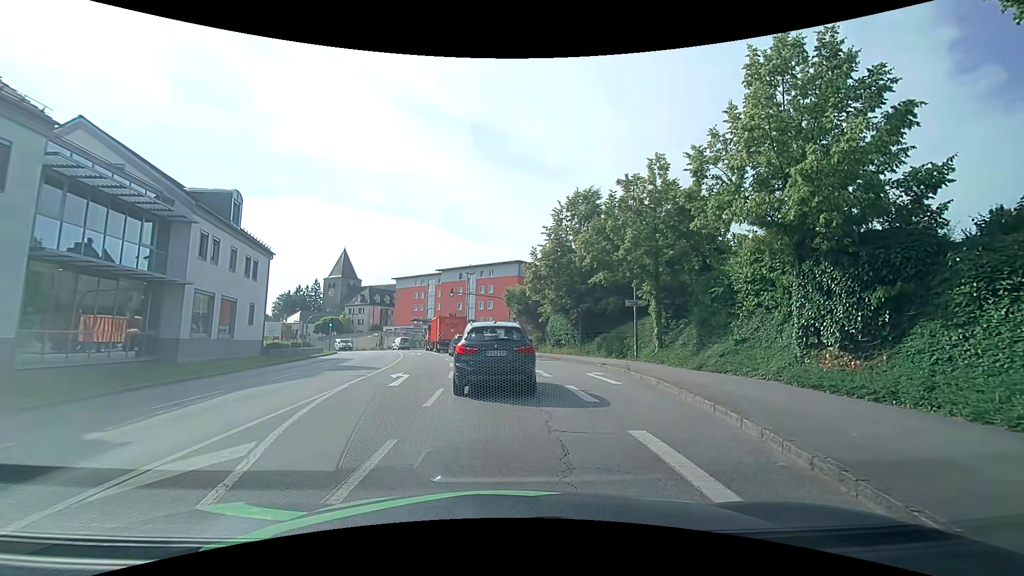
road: tertiary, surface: asphalt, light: Day
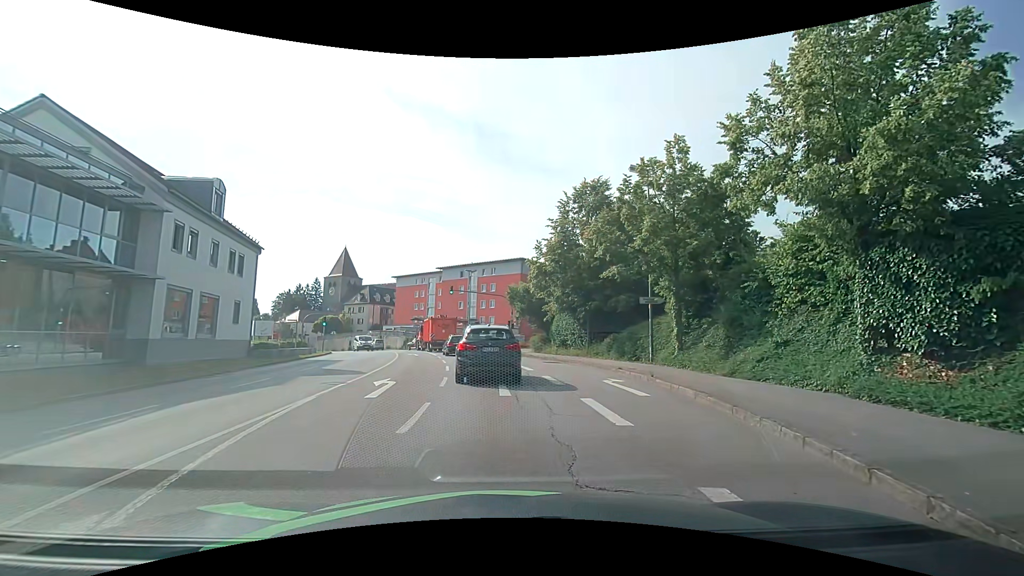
(0.0, +2.6) m; 0°
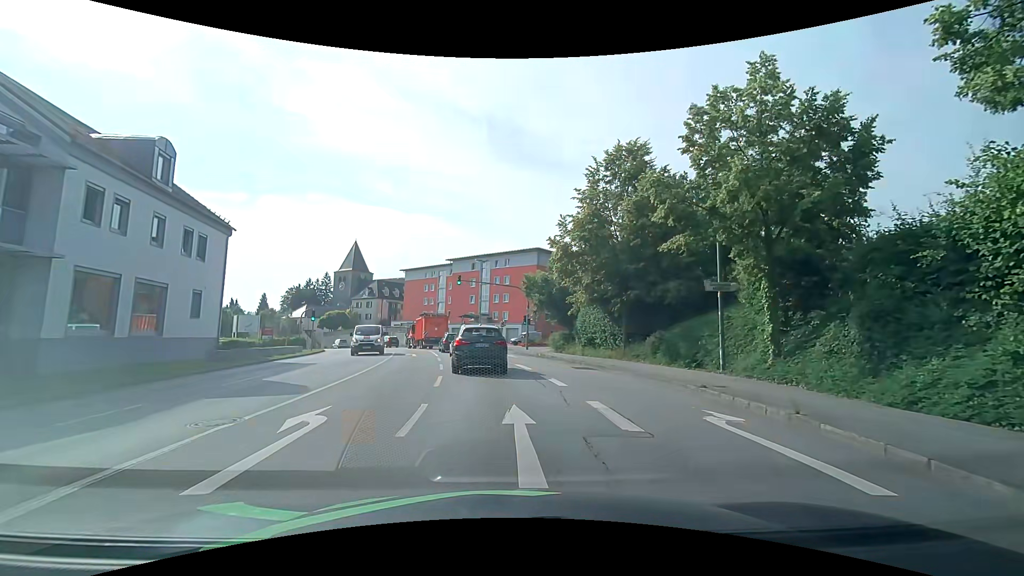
(-0.1, +6.7) m; -1°
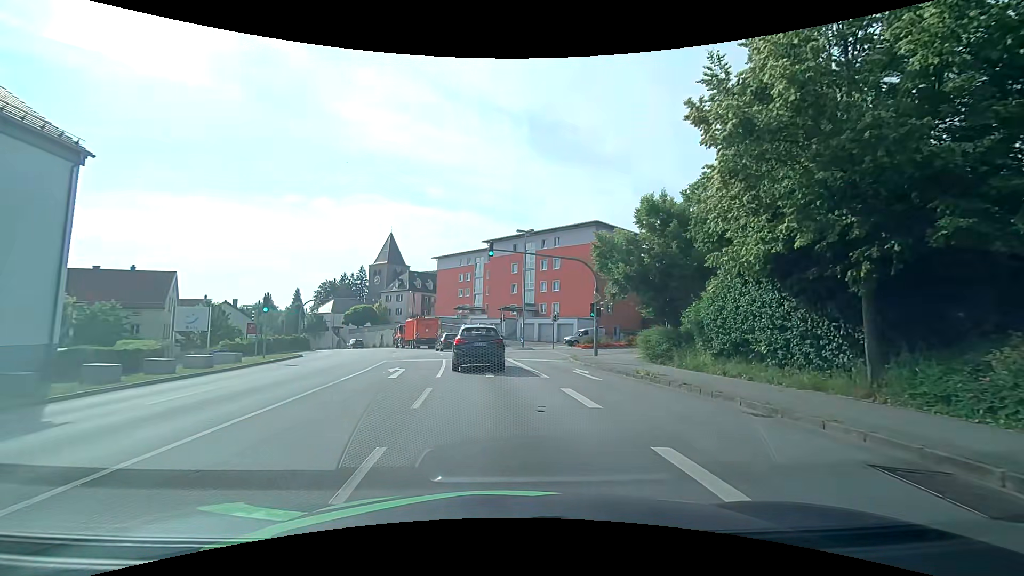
(-0.7, +15.8) m; -6°
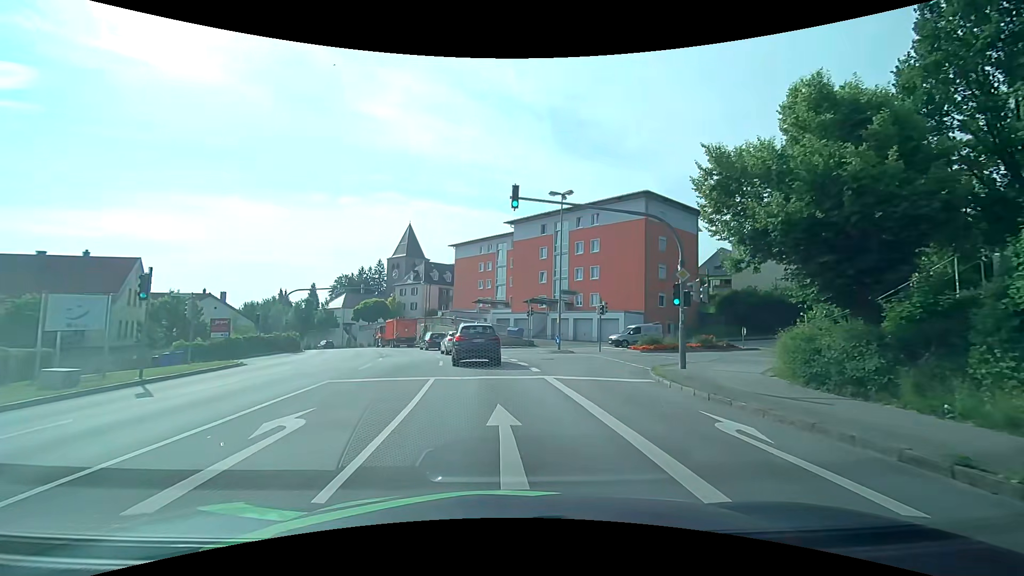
(-0.2, +11.1) m; -2°
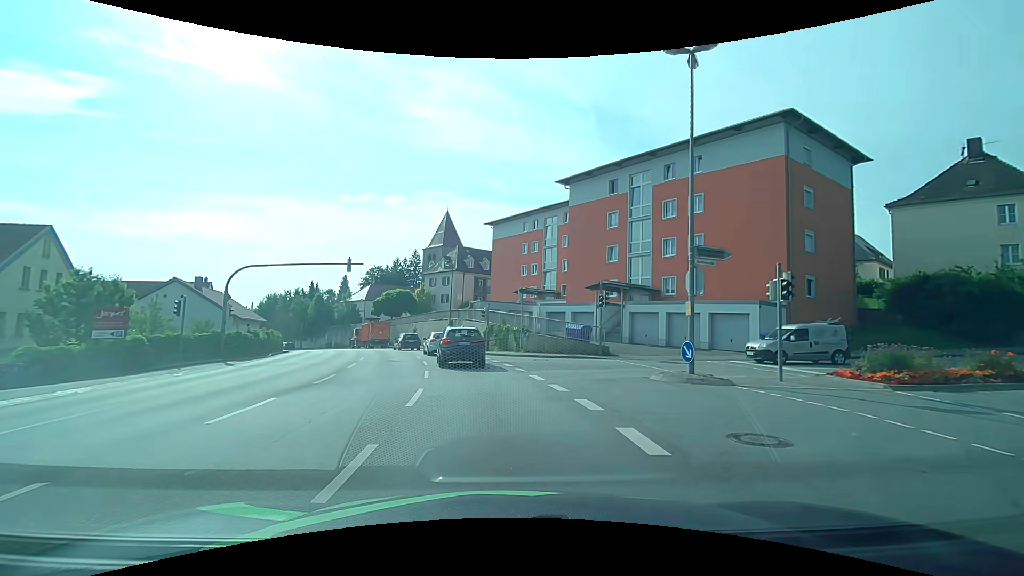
(-0.7, +16.5) m; -6°
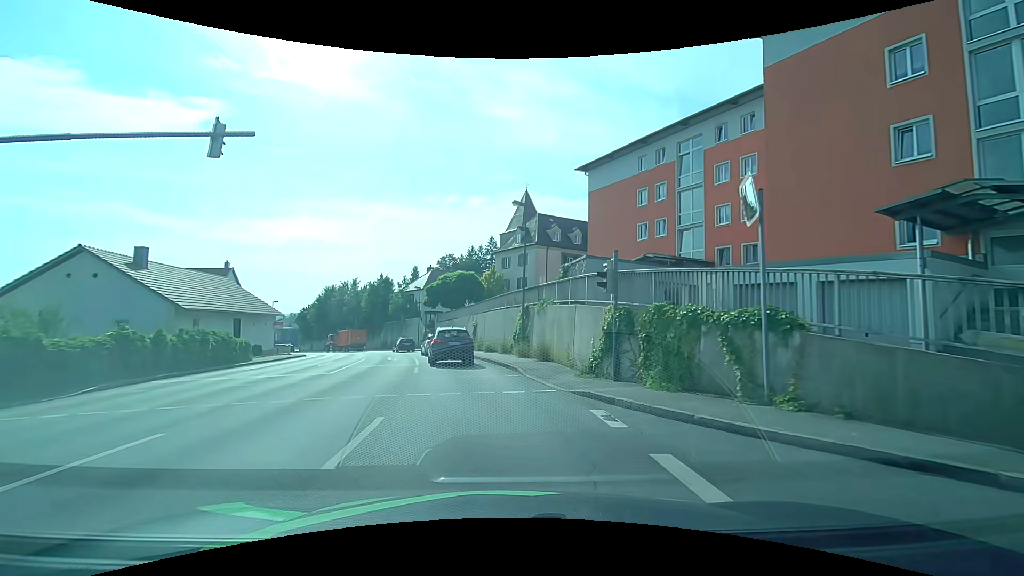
(-1.5, +22.3) m; -9°
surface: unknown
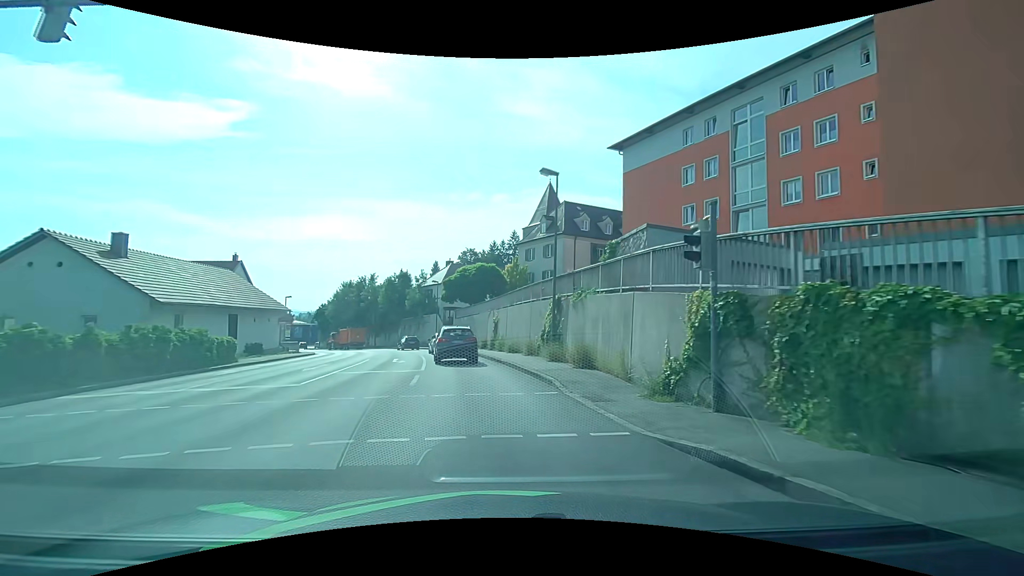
(-0.1, +4.8) m; -3°
(0, +10) (-1, +20) (-3, +30) (-5, +40) (-8, +49) (-11, +59) (-15, +68) (-20, +76) (-26, +85) (-31, +93) m
